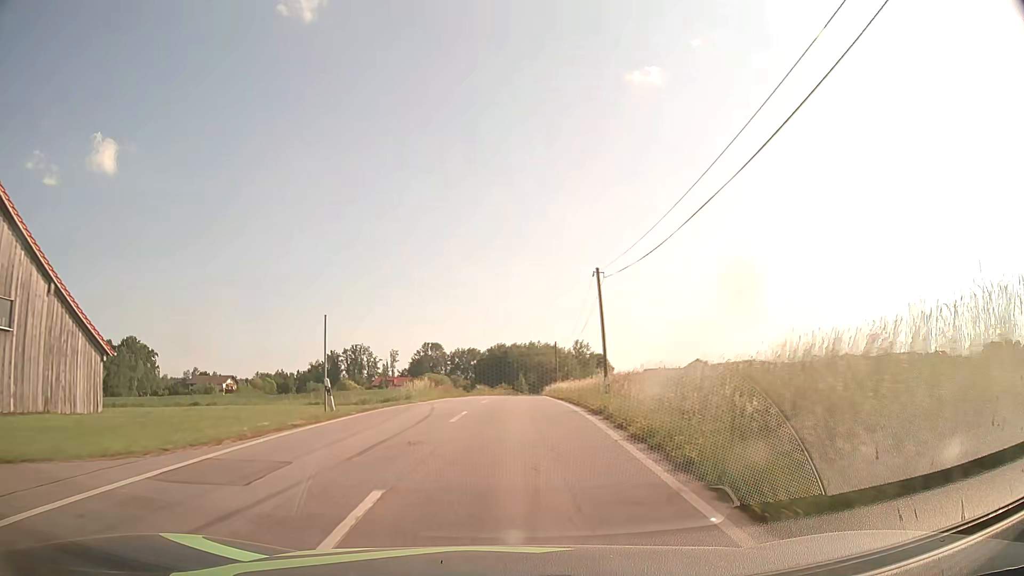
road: tertiary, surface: asphalt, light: Day
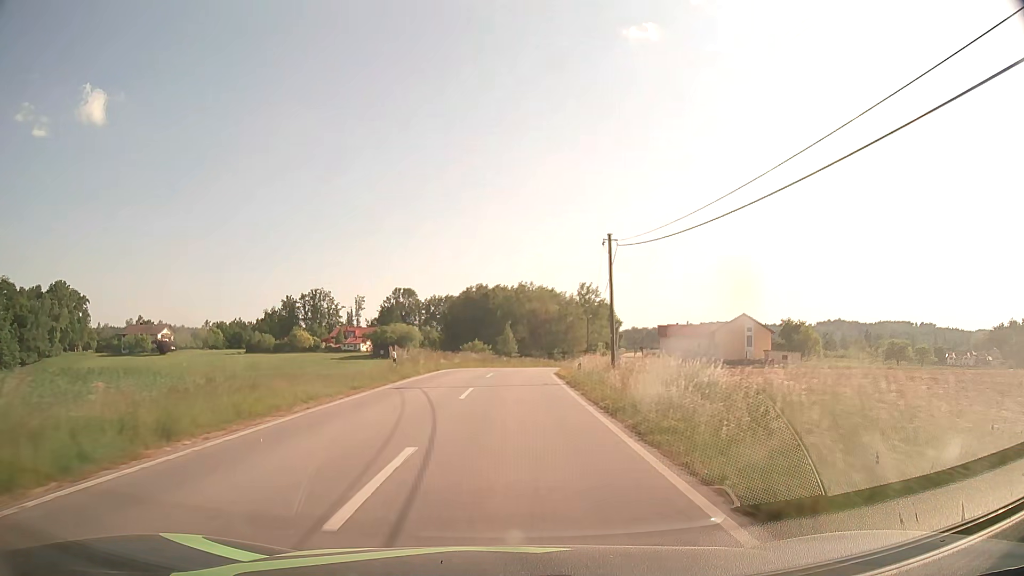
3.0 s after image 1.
(+0.8, +45.9) m; +1°
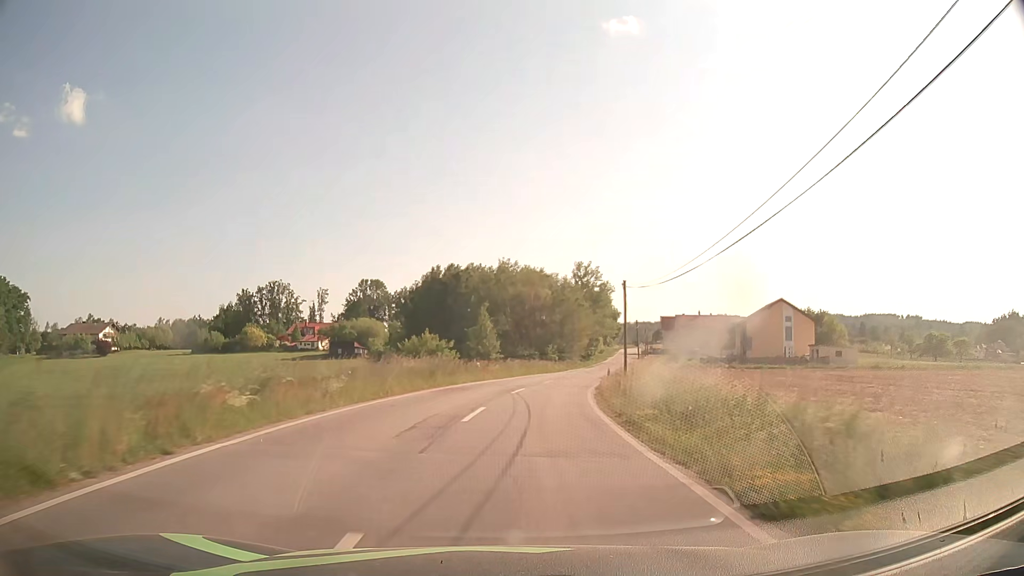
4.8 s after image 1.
(+0.2, +28.0) m; +2°
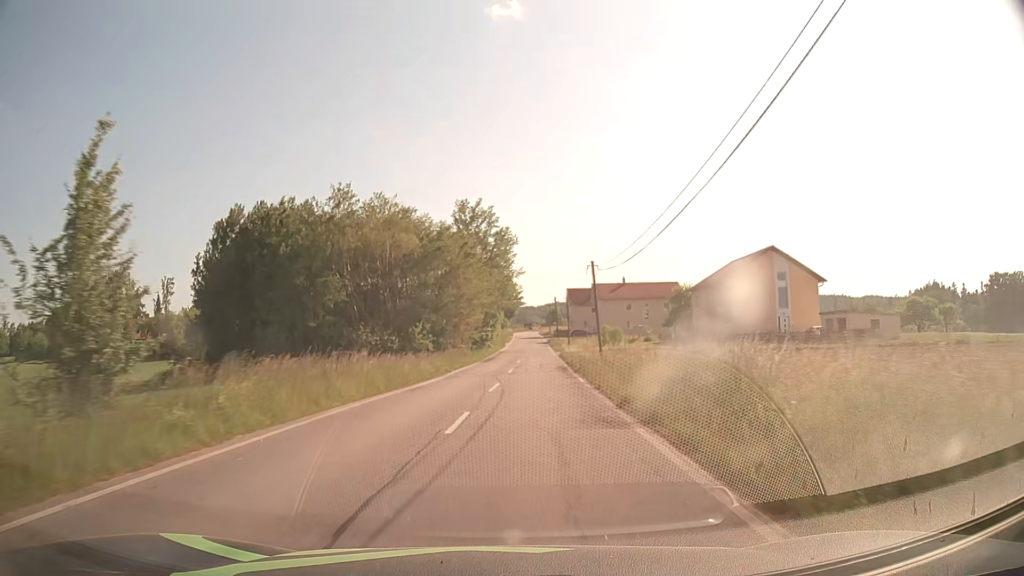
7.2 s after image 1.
(+3.1, +37.1) m; +10°
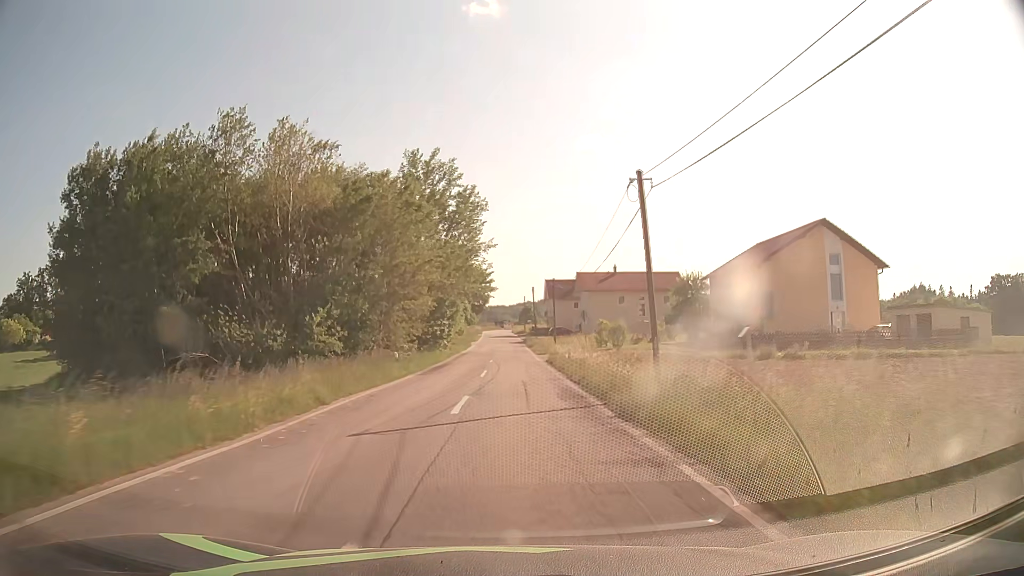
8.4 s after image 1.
(+0.6, +18.6) m; +3°
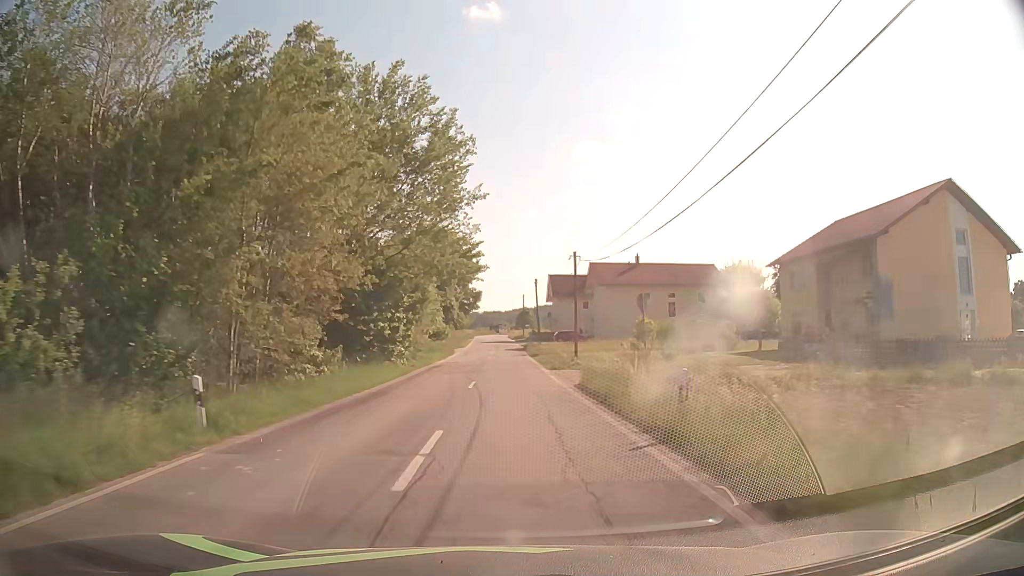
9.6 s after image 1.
(0.0, +18.4) m; 0°
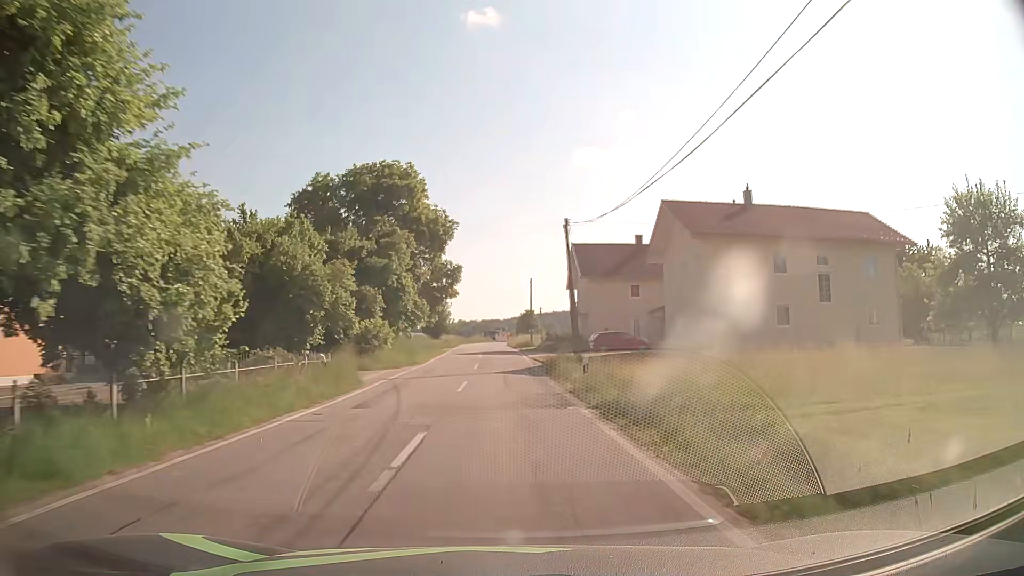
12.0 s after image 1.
(+0.3, +36.5) m; +1°
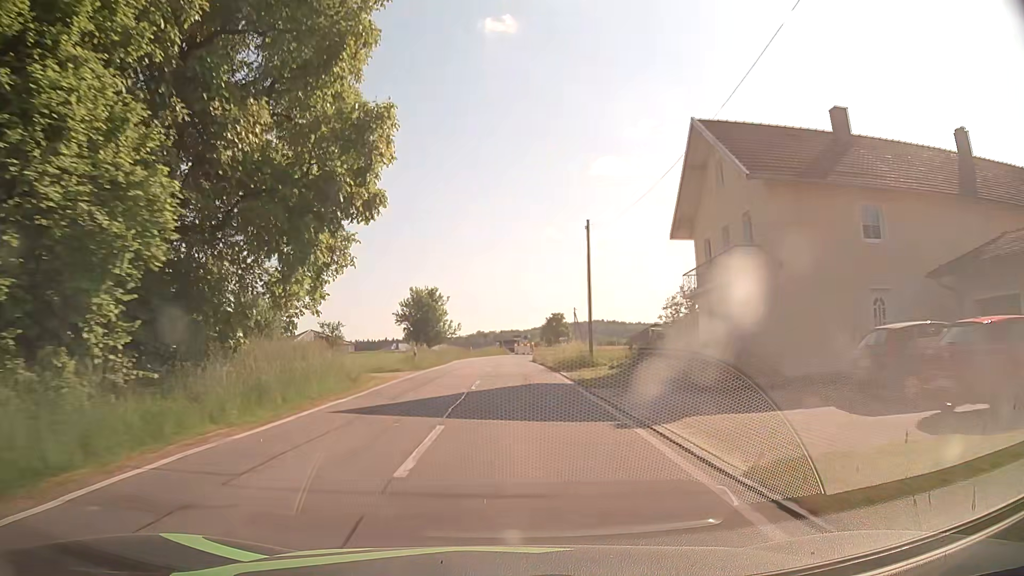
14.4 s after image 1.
(-0.7, +36.1) m; -2°
